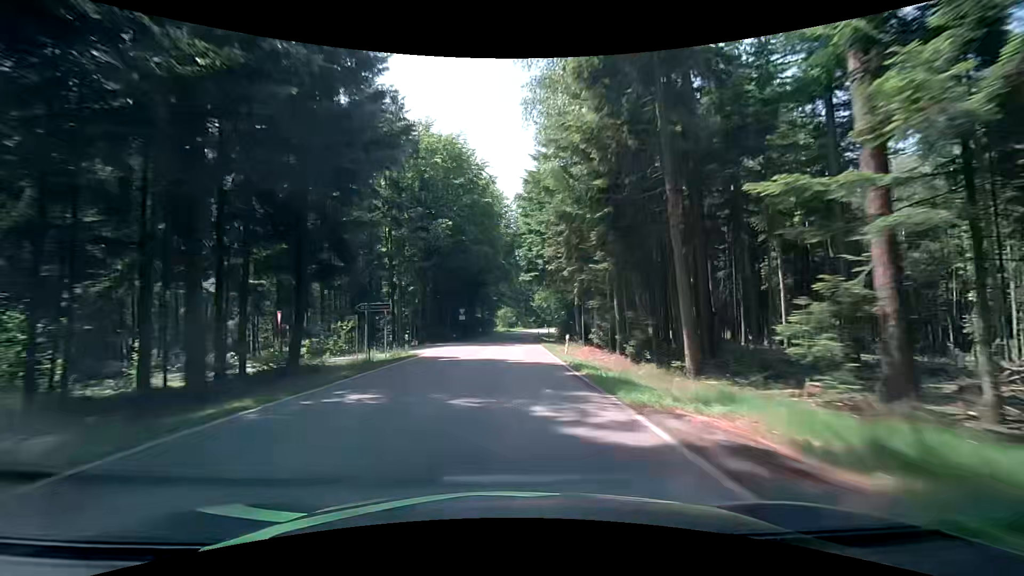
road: tertiary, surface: asphalt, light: Day
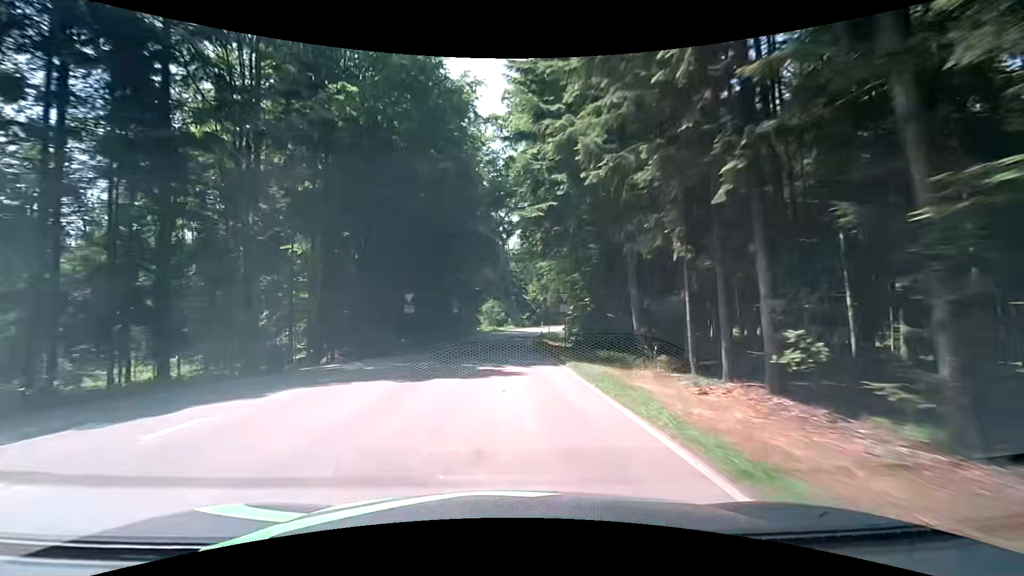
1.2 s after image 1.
(+0.4, +23.7) m; +1°
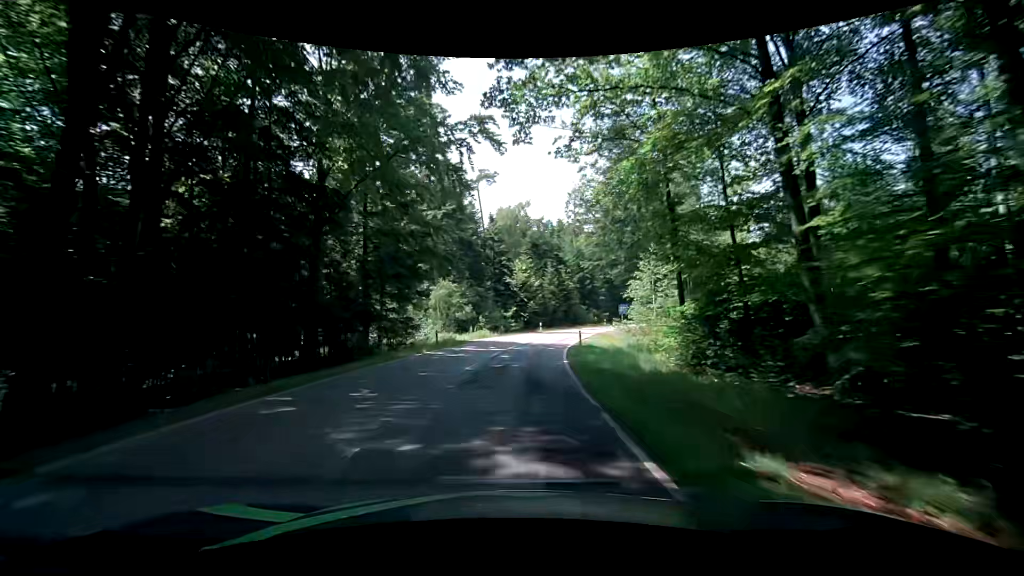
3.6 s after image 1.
(+1.2, +42.8) m; +3°
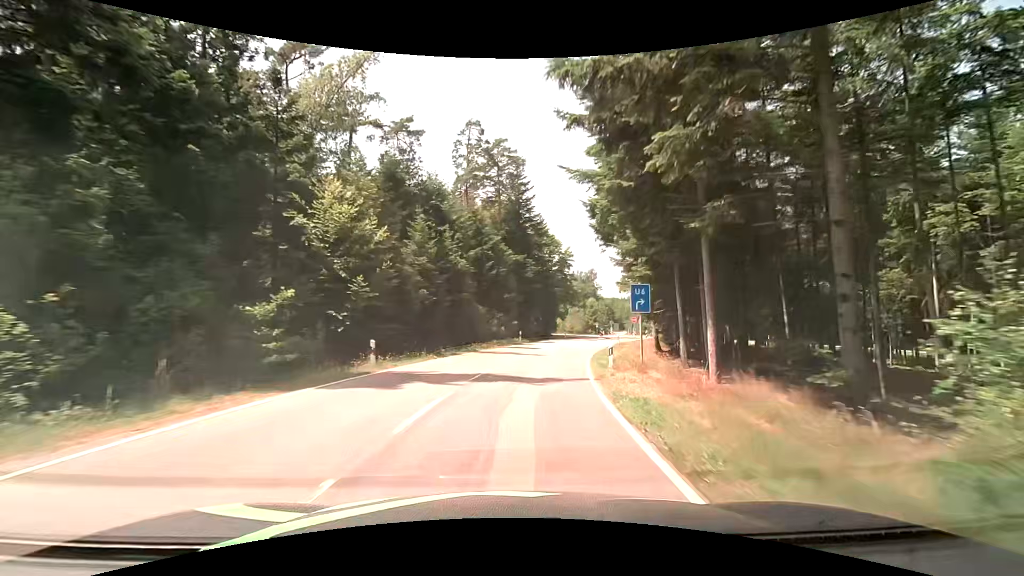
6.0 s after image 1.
(+3.7, +36.7) m; +14°
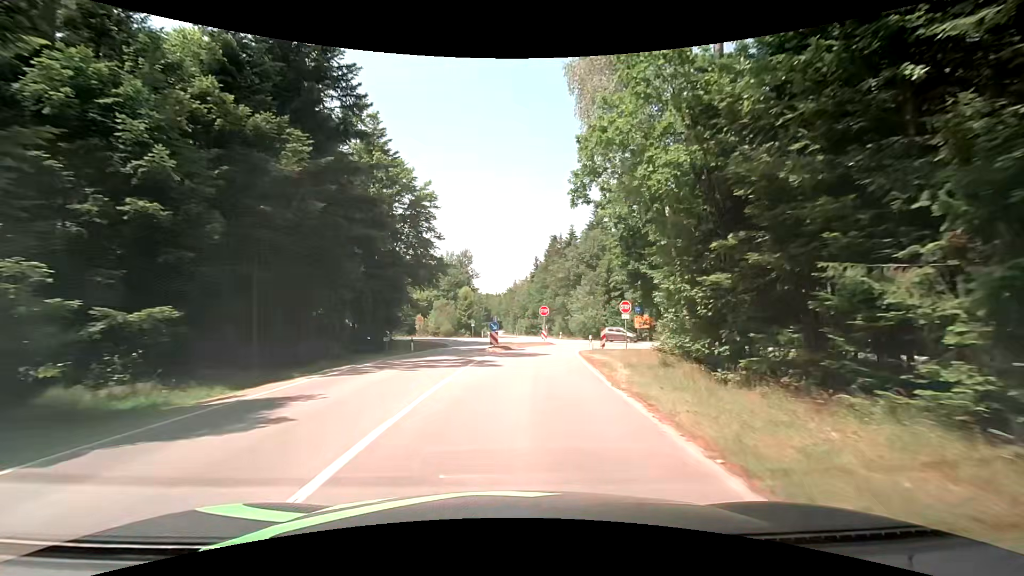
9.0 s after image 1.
(+5.8, +39.5) m; +14°
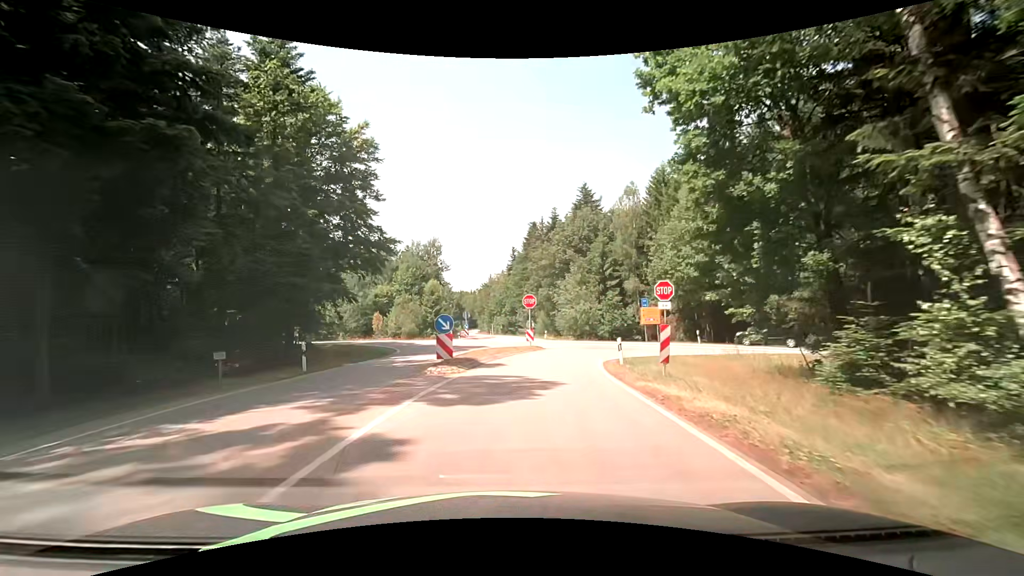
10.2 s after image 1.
(+0.5, +13.7) m; +4°
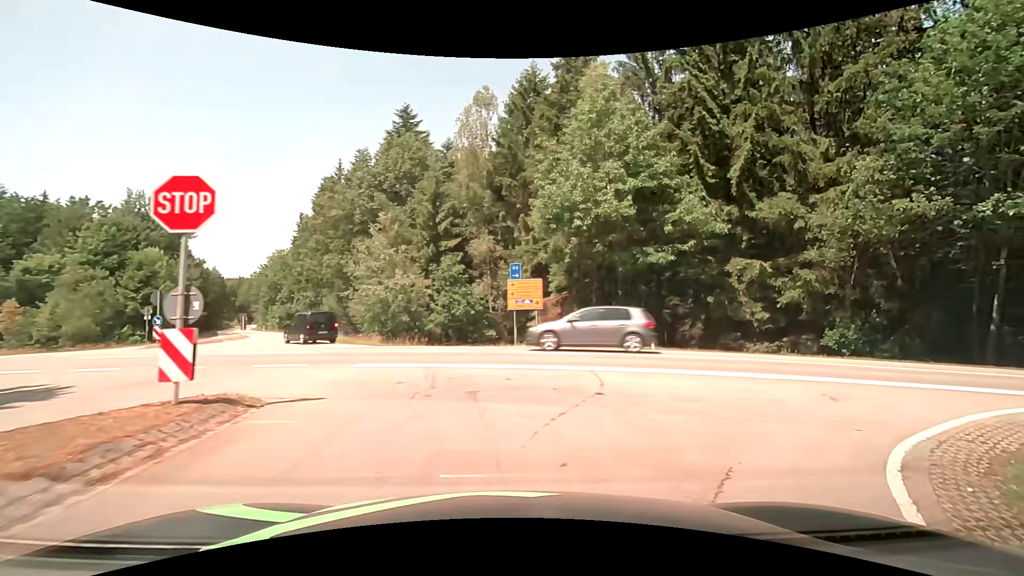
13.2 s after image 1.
(+2.0, +23.8) m; +21°
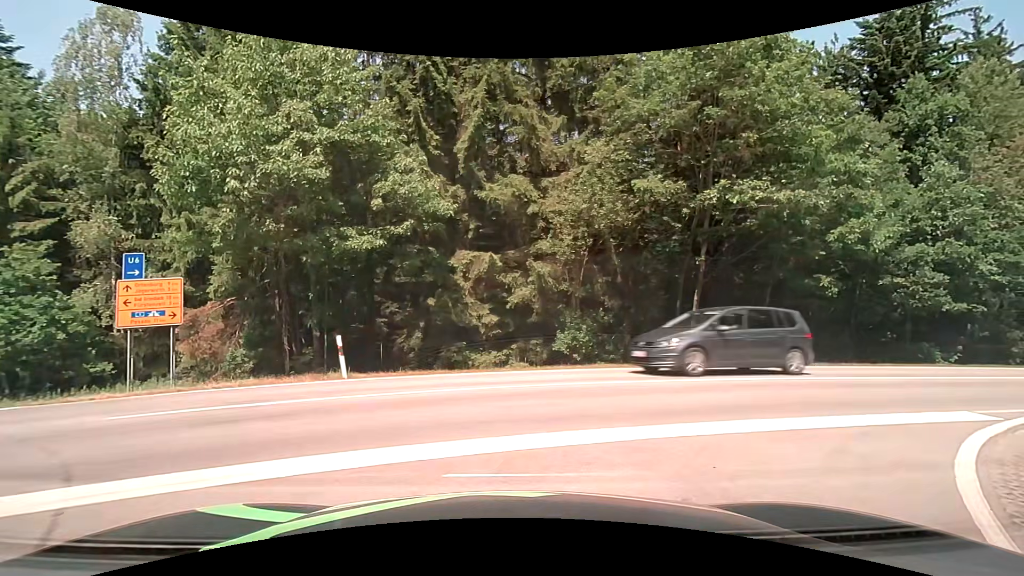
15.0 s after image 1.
(+1.5, +6.3) m; +32°
